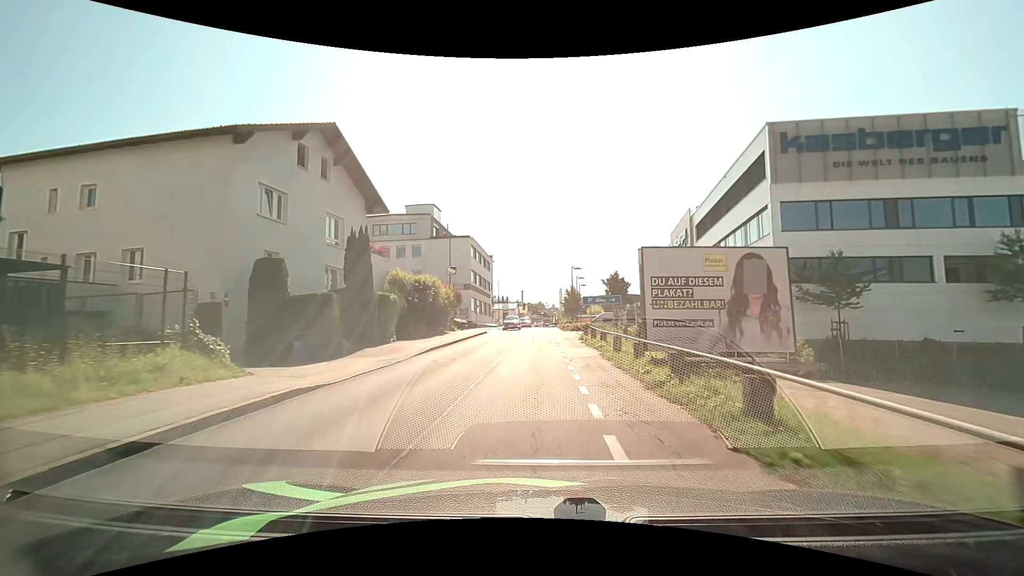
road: residential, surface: asphalt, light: Day
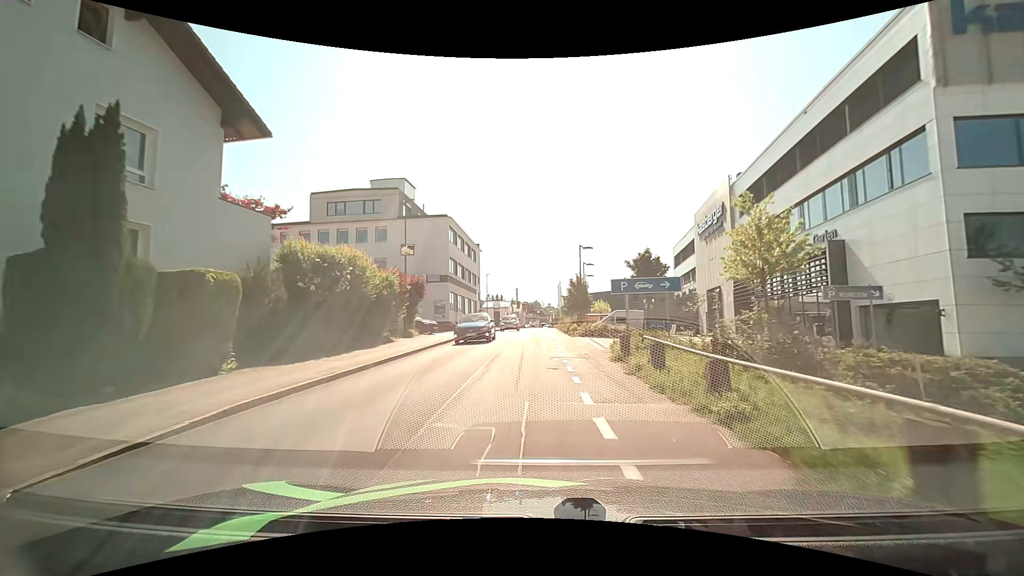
(+0.1, +13.3) m; +1°
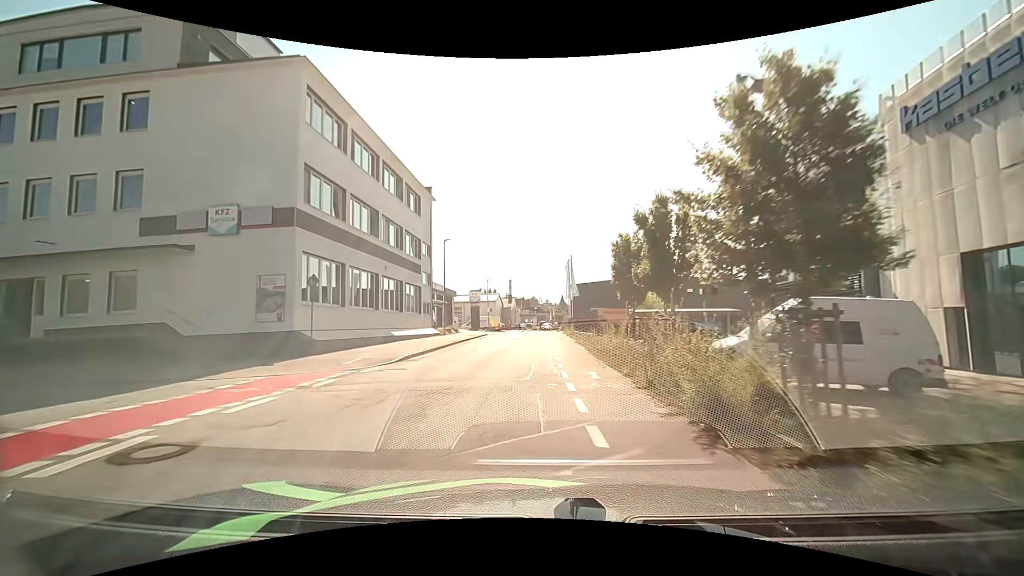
(-0.1, +32.8) m; 0°
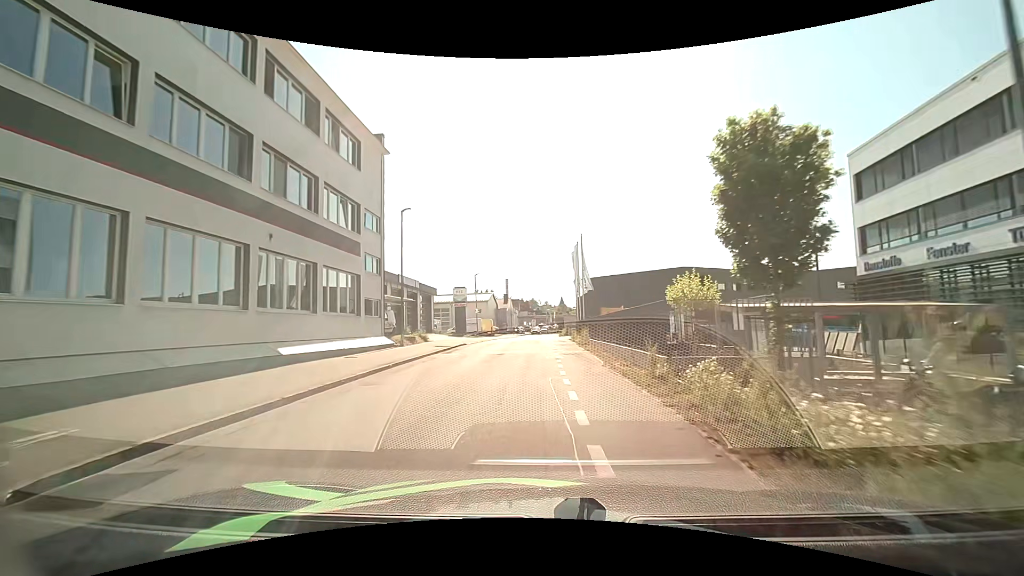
(0.0, +13.0) m; -1°
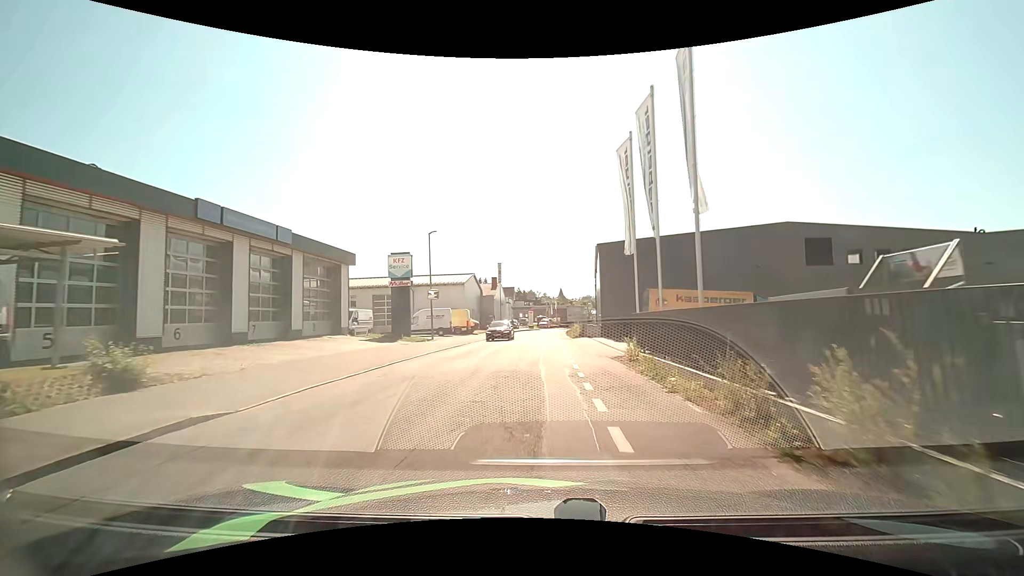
(+0.5, +25.5) m; +1°
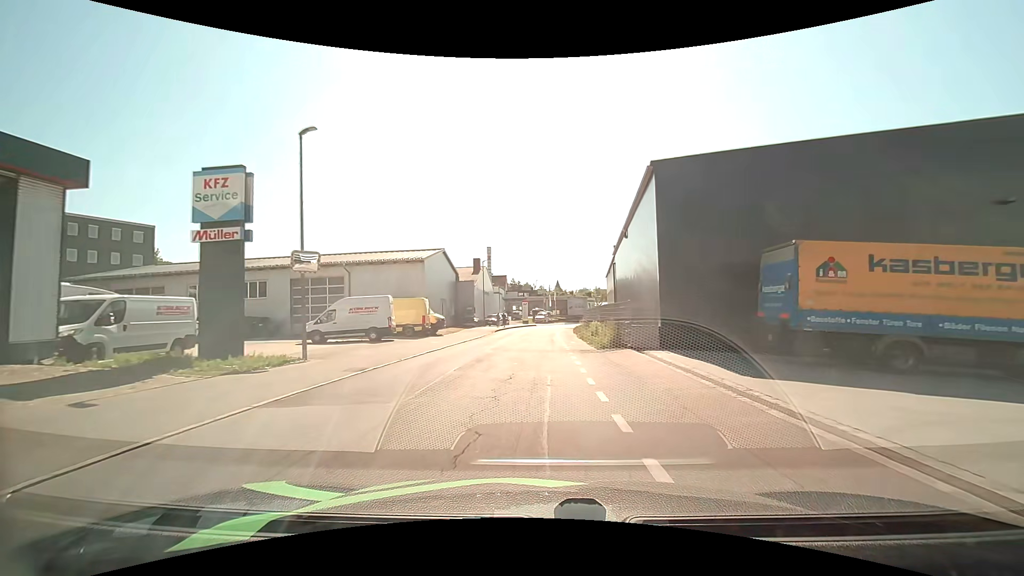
(0.0, +19.2) m; 0°
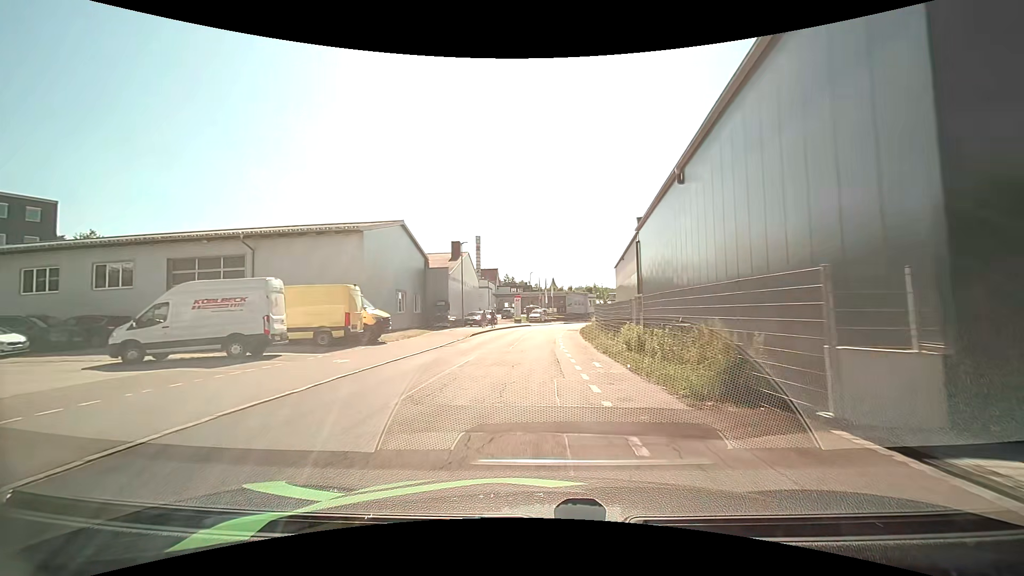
(0.0, +13.1) m; 0°
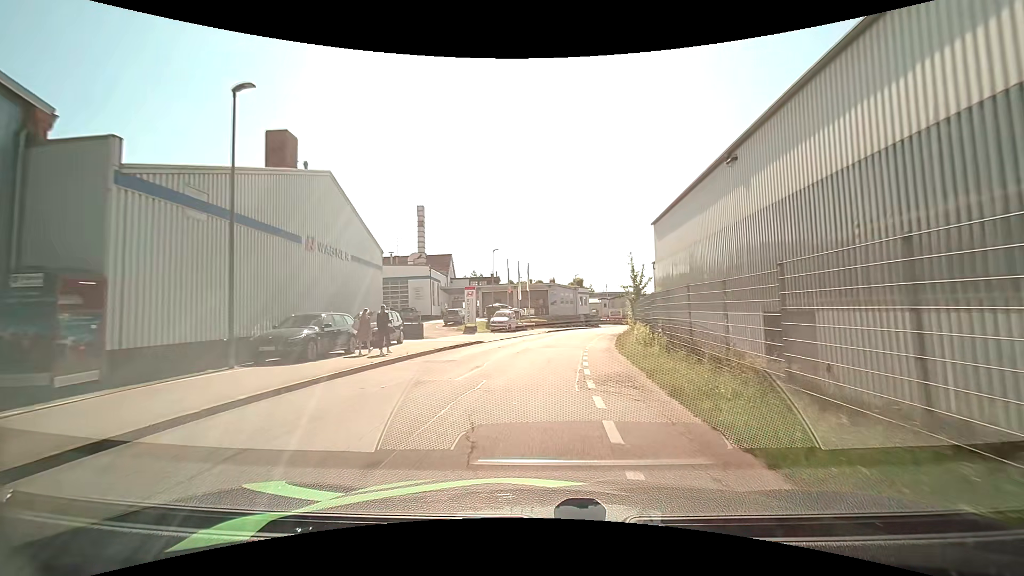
(+1.0, +31.8) m; +3°
(0, +10) (+1, +20) (+2, +30) (+4, +40) (+6, +50) (+8, +59) (+11, +69) (+14, +78) (+18, +87) (+23, +96) m
